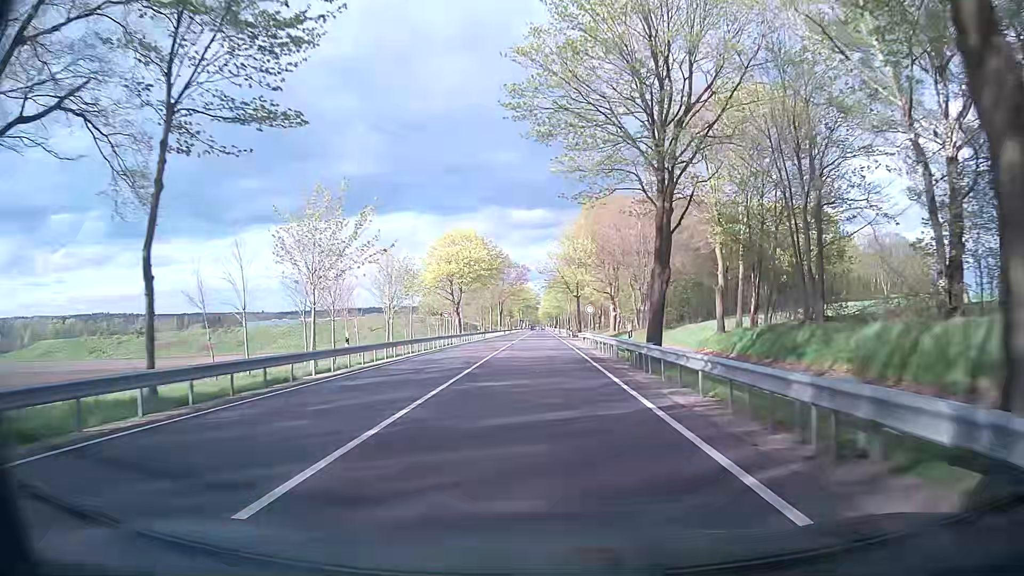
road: primary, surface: asphalt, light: Day
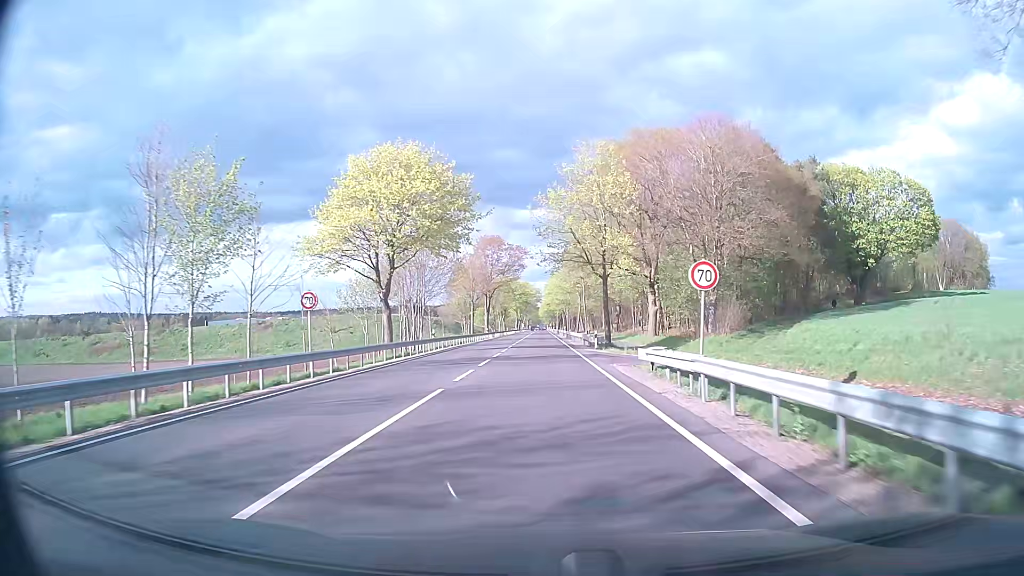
(0.0, +32.4) m; 0°
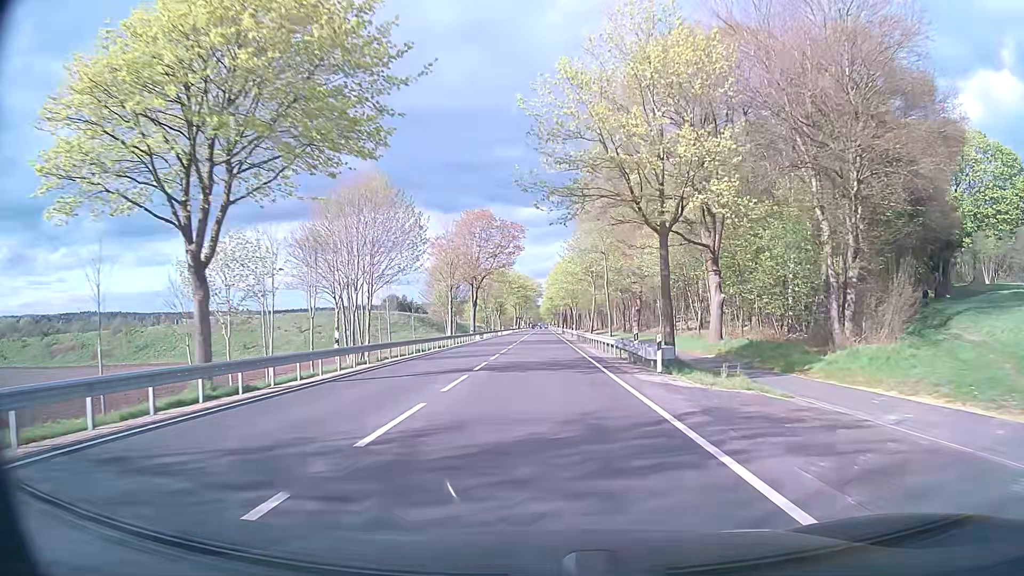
(0.0, +21.6) m; 0°
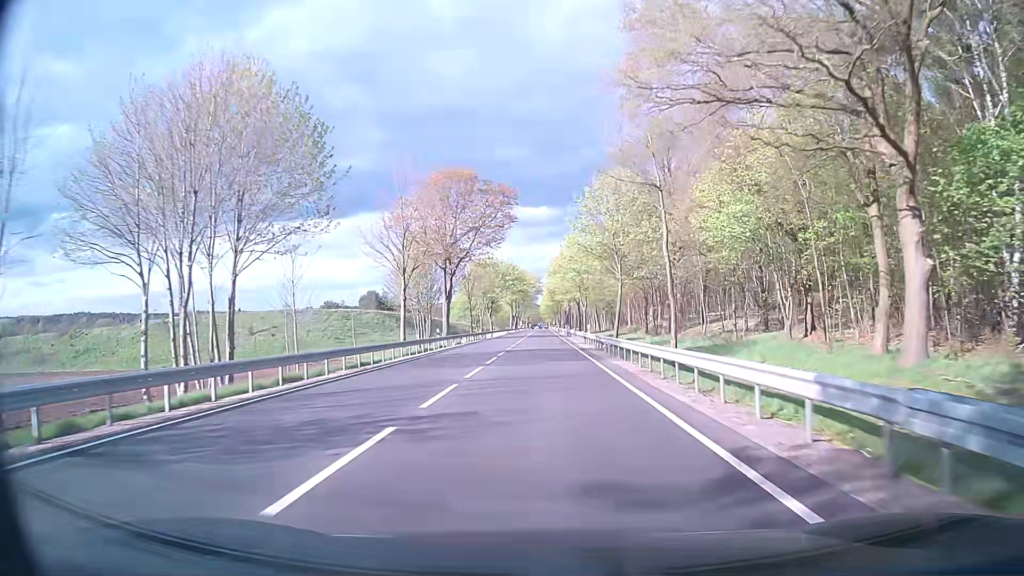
(-0.1, +21.6) m; 0°
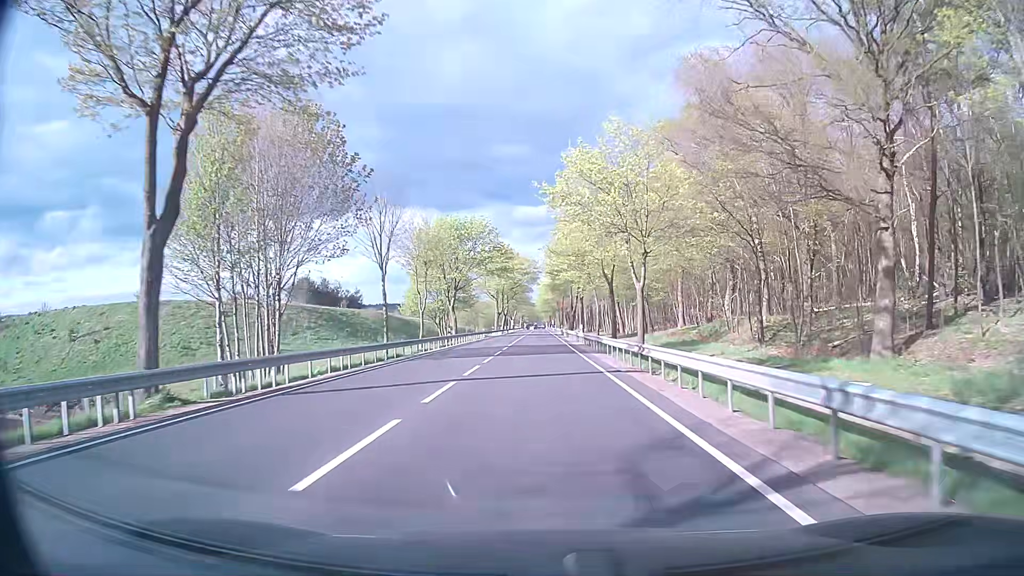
(0.0, +43.2) m; 0°
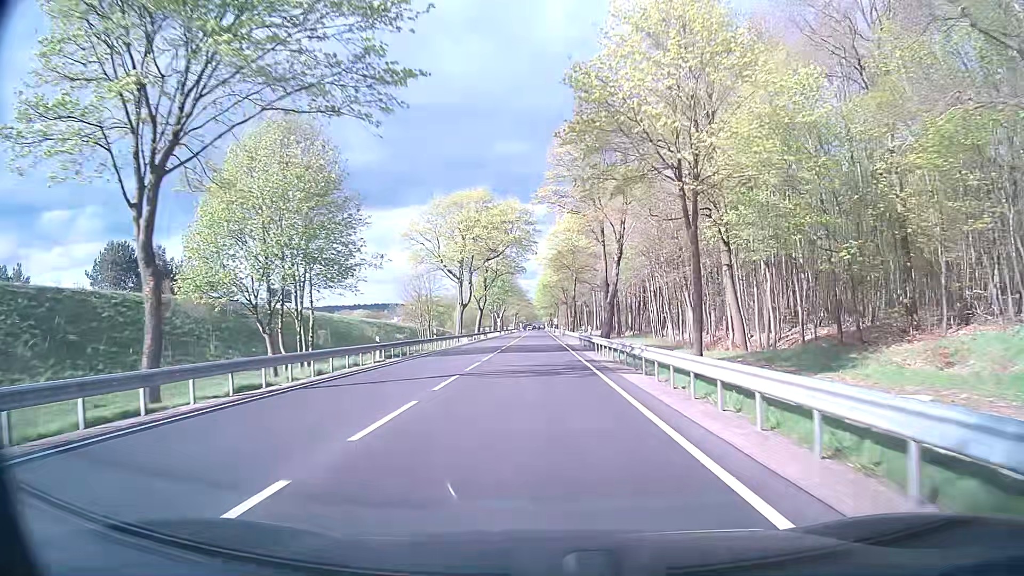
(+0.2, +54.1) m; 0°
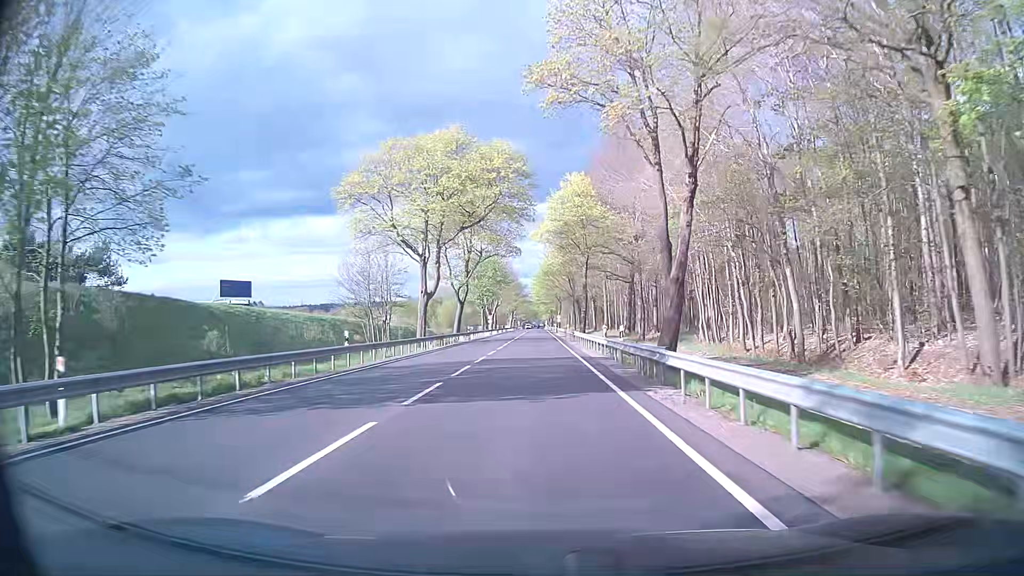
(0.0, +21.6) m; -1°
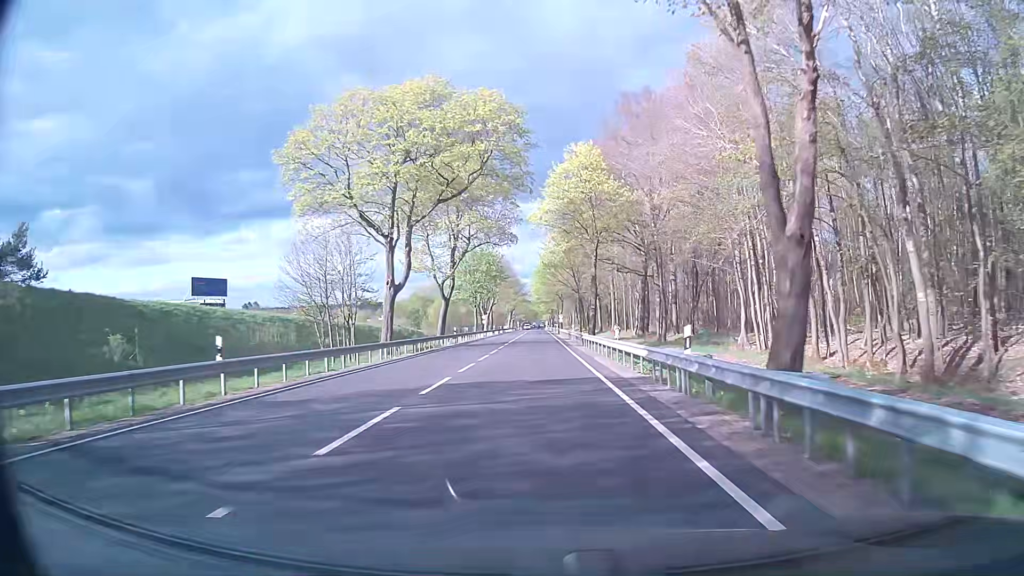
(+0.1, +10.8) m; +1°
(0, +10) (0, +20) (0, +30) (0, +40) (0, +50) (0, +60) (0, +70) (-1, +80) (-1, +90) (-1, +100) m
